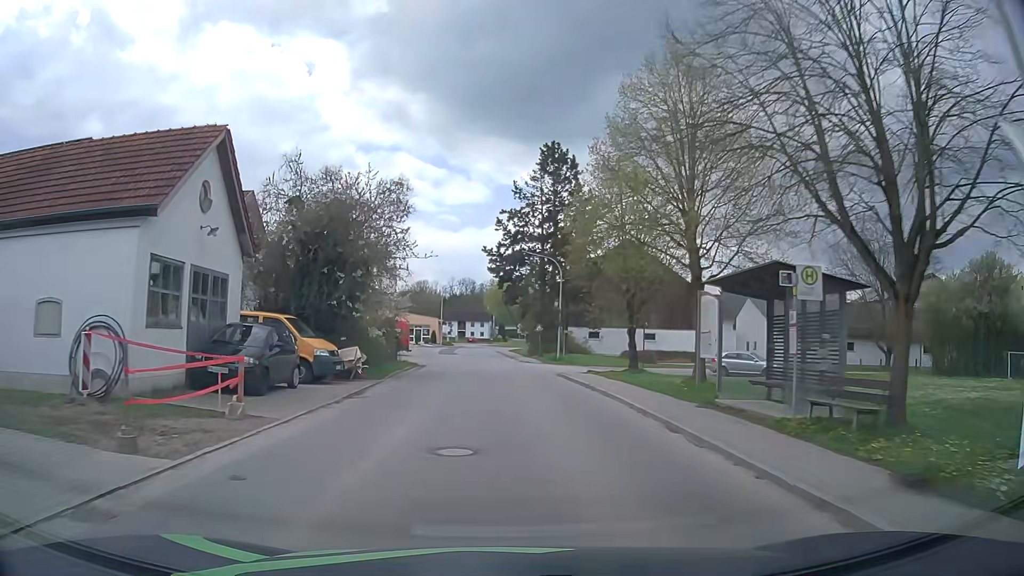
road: tertiary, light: Day
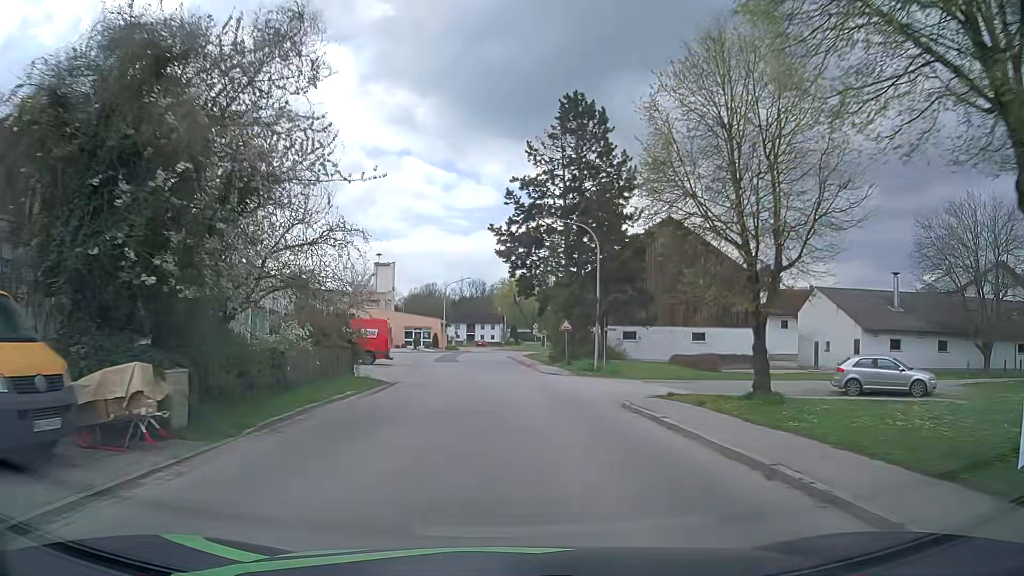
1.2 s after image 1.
(-0.2, +13.7) m; -2°
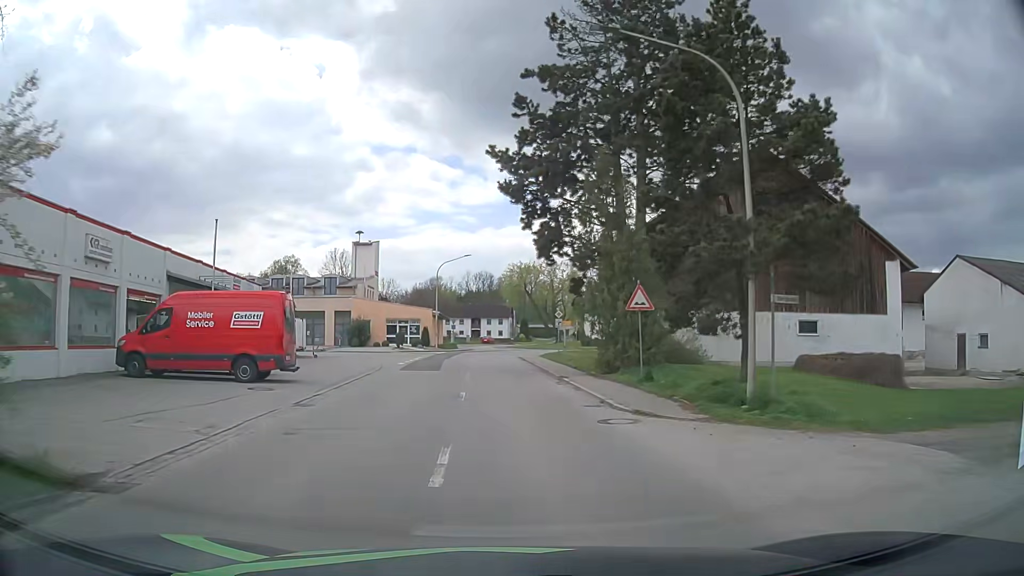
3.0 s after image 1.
(-0.1, +19.5) m; 0°
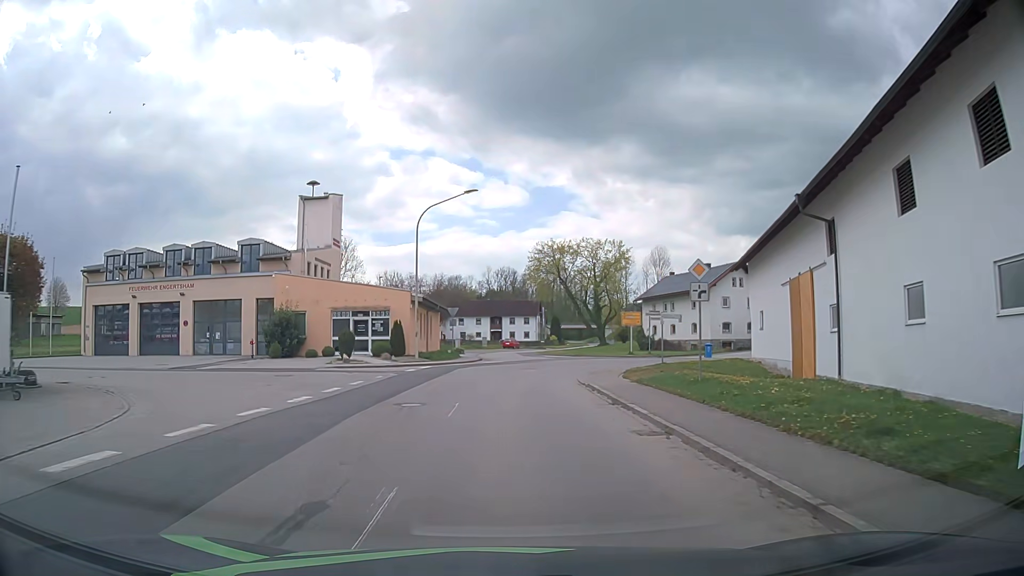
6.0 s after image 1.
(-0.9, +30.0) m; -3°
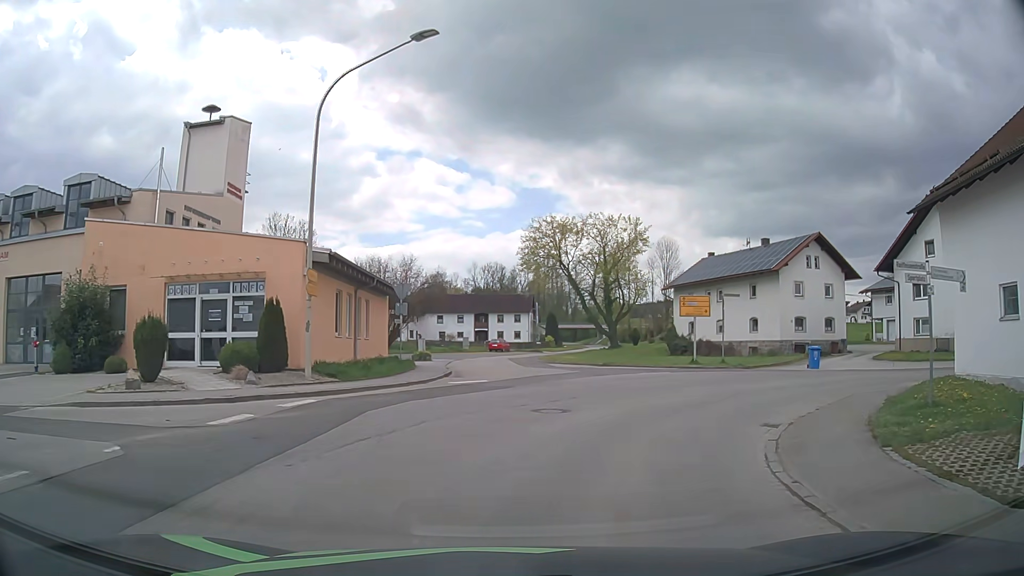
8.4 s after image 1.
(0.0, +19.7) m; +1°
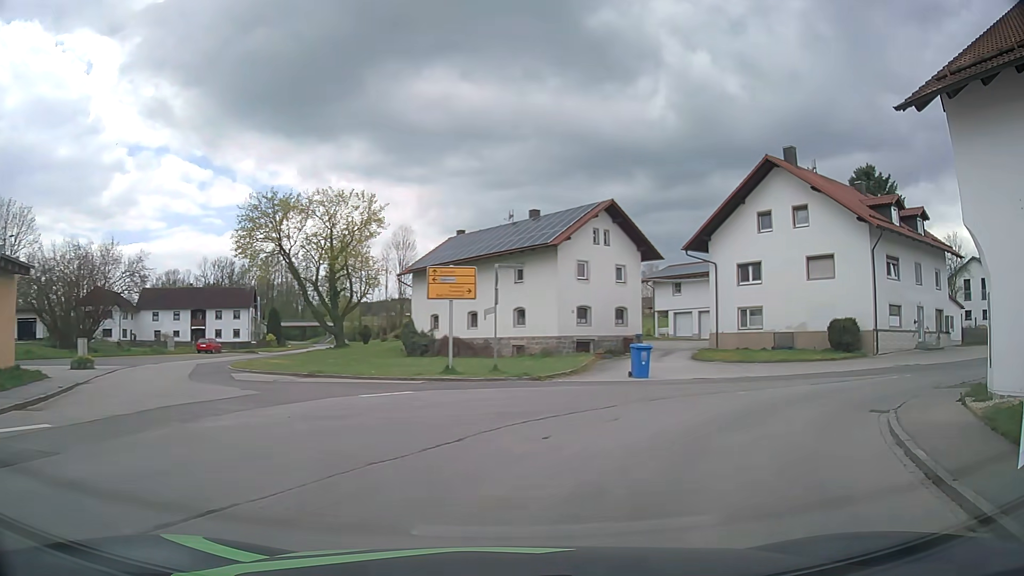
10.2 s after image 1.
(+1.8, +11.5) m; +22°
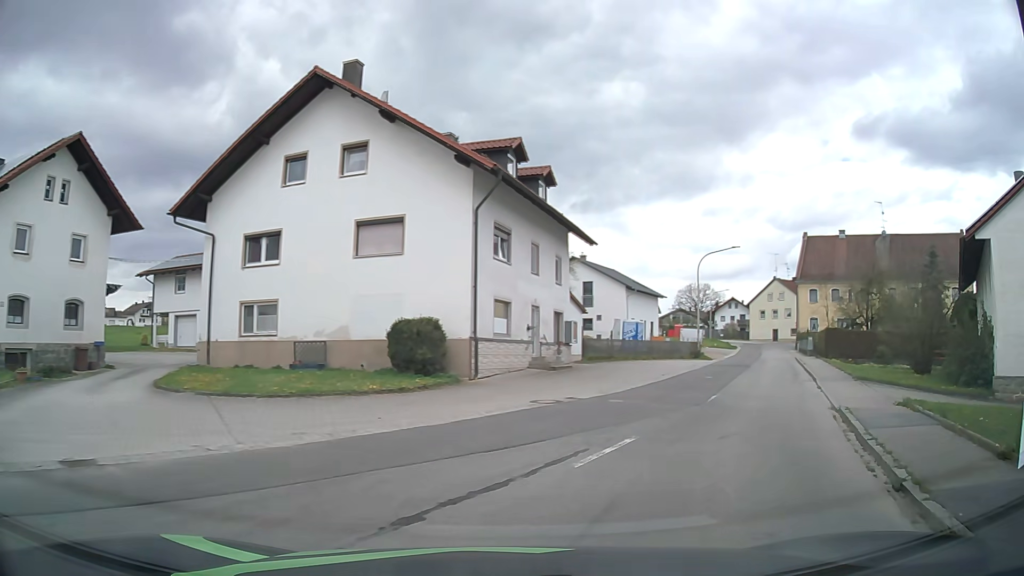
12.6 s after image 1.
(+4.7, +13.3) m; +40°
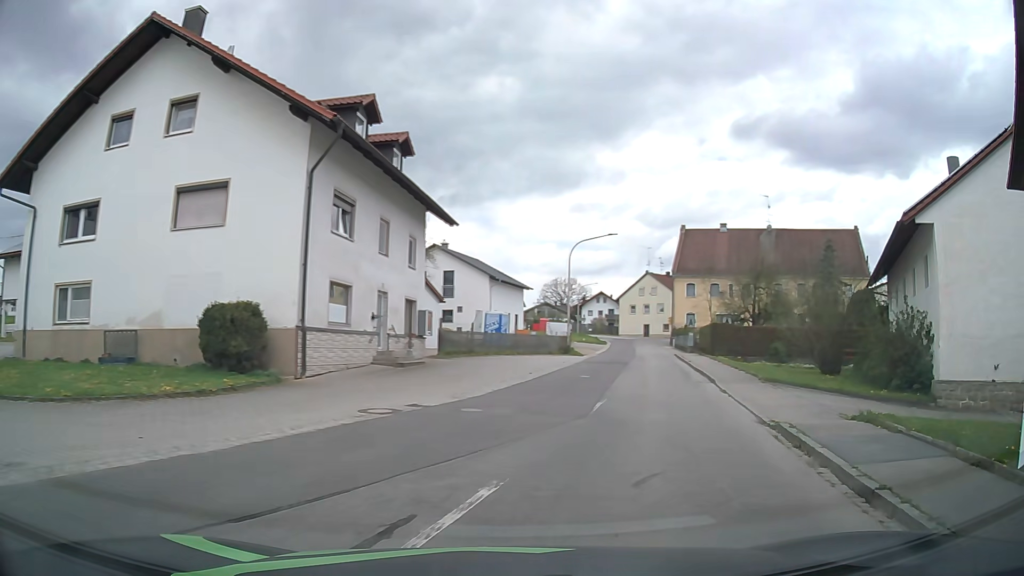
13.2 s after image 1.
(+0.4, +3.9) m; +10°
(+2, +10) (+5, +19) (+7, +29) (+10, +39) (+12, +49) (+14, +58) (+16, +68) (+19, +78) (+23, +87) (+29, +95) m
